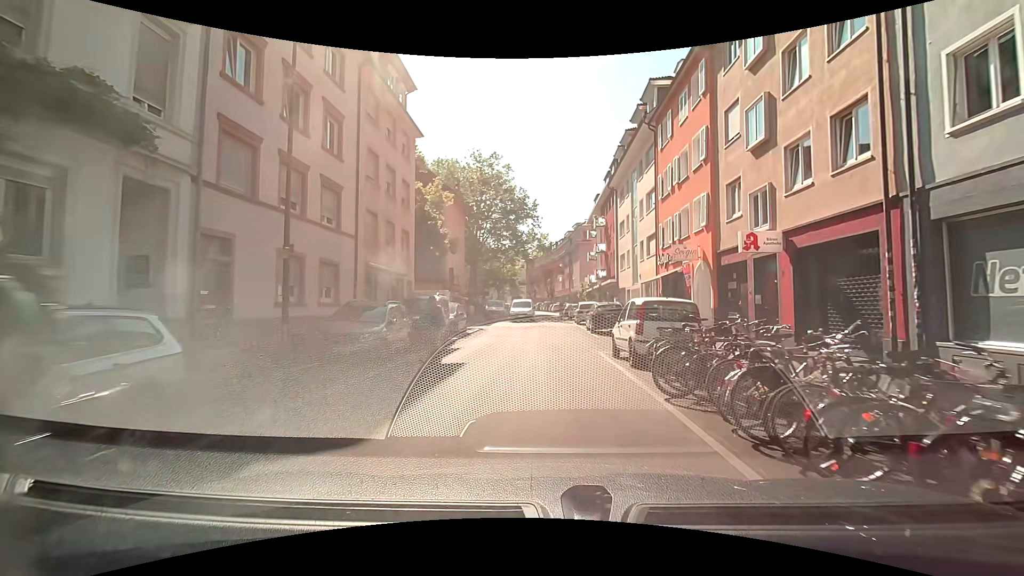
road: residential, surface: asphalt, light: Day
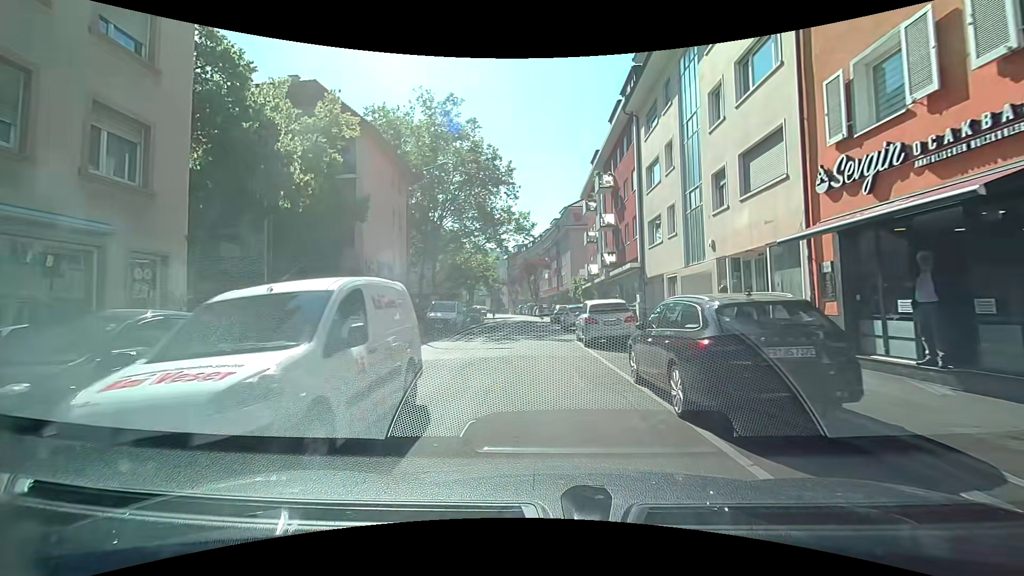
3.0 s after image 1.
(+0.1, +18.1) m; 0°
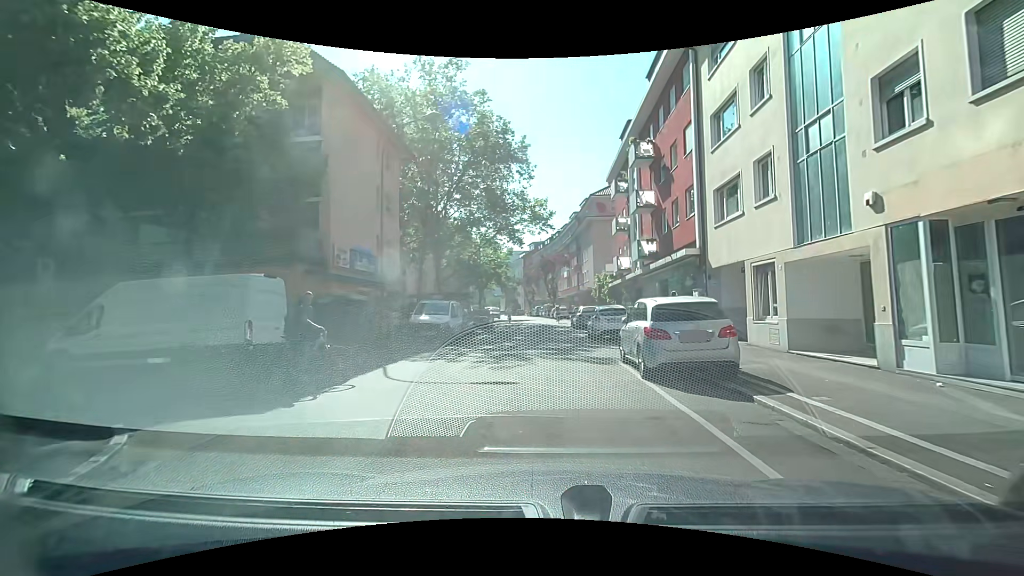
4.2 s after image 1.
(0.0, +7.1) m; -1°
